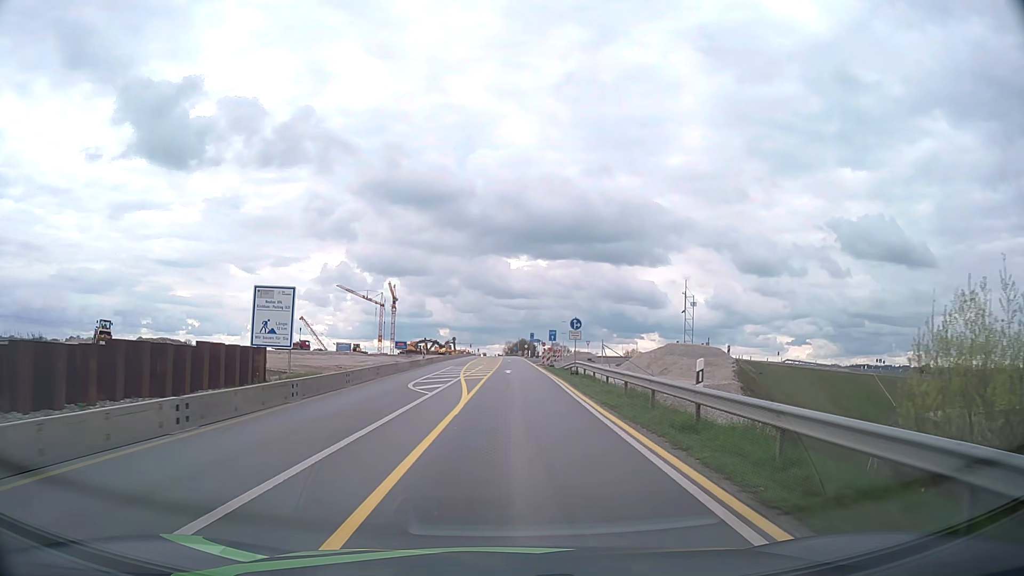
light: Day
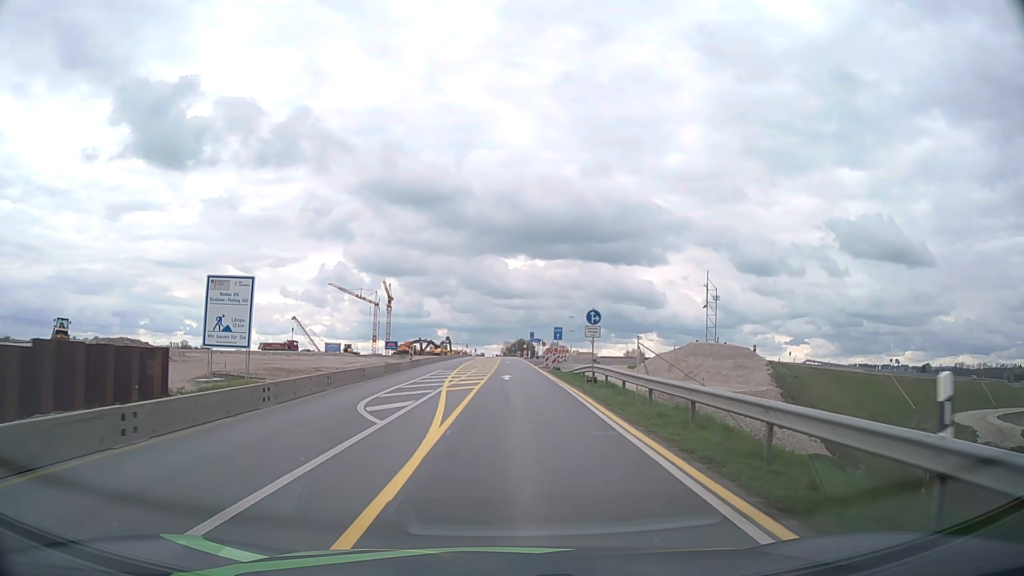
(0.0, +7.6) m; 0°
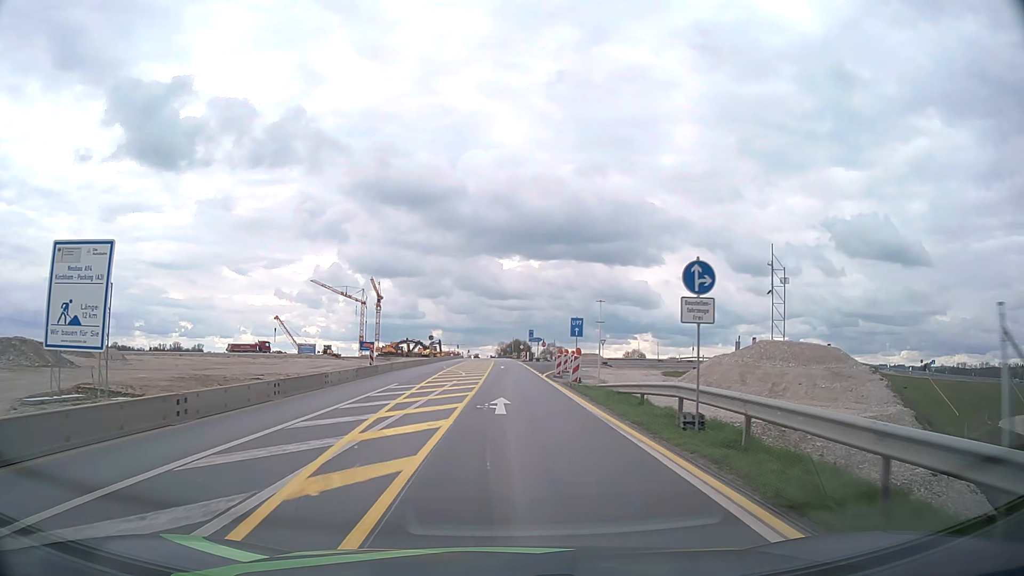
(+0.1, +15.2) m; 0°
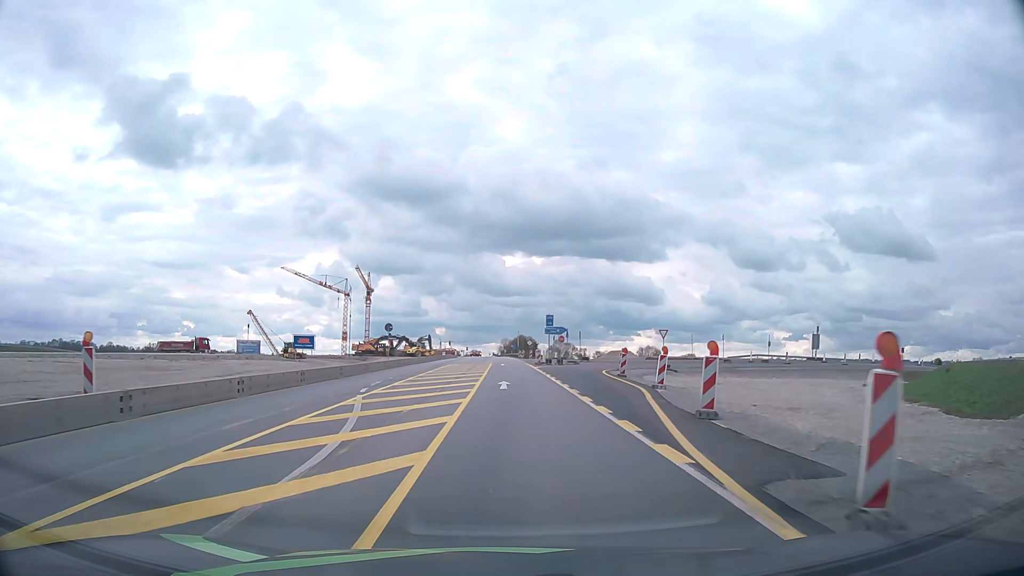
(-0.1, +30.3) m; 0°
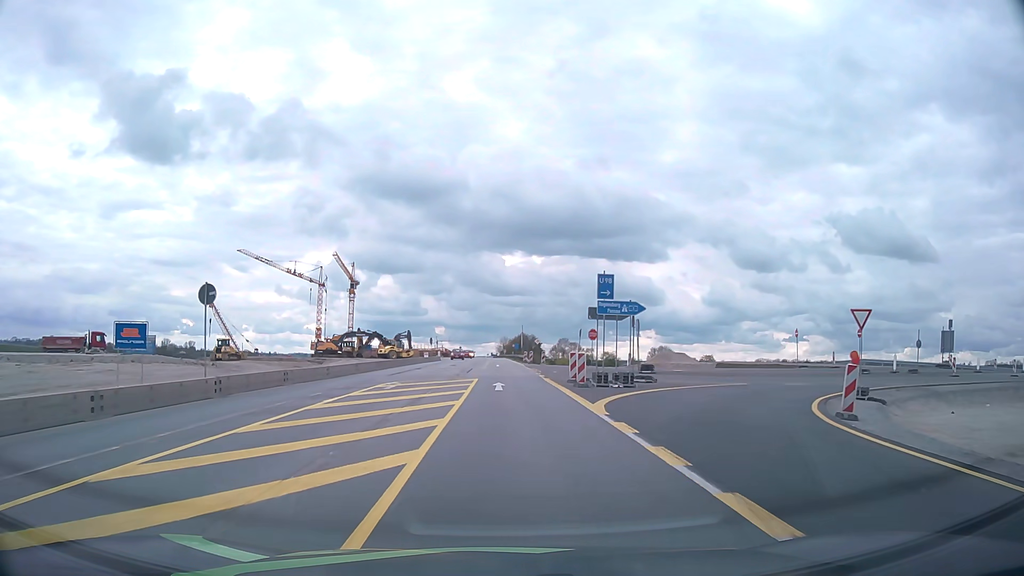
(-0.1, +30.3) m; 0°
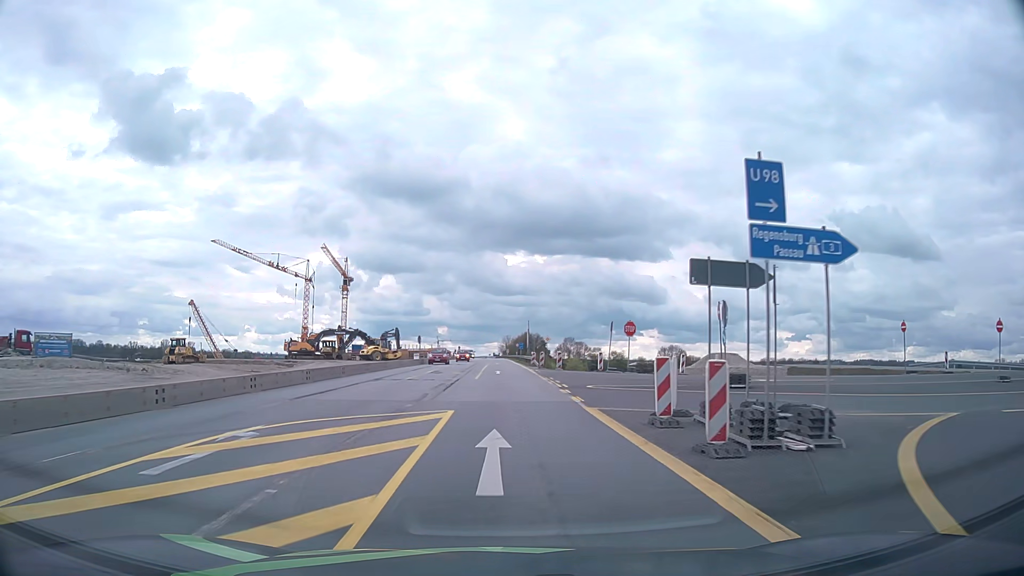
(0.0, +15.1) m; 0°
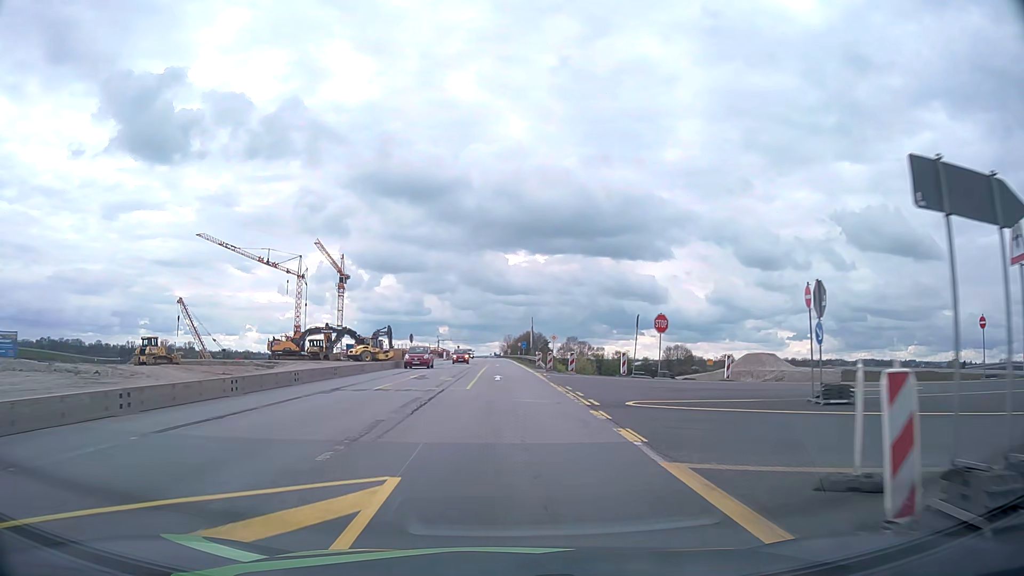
(0.0, +7.6) m; 0°
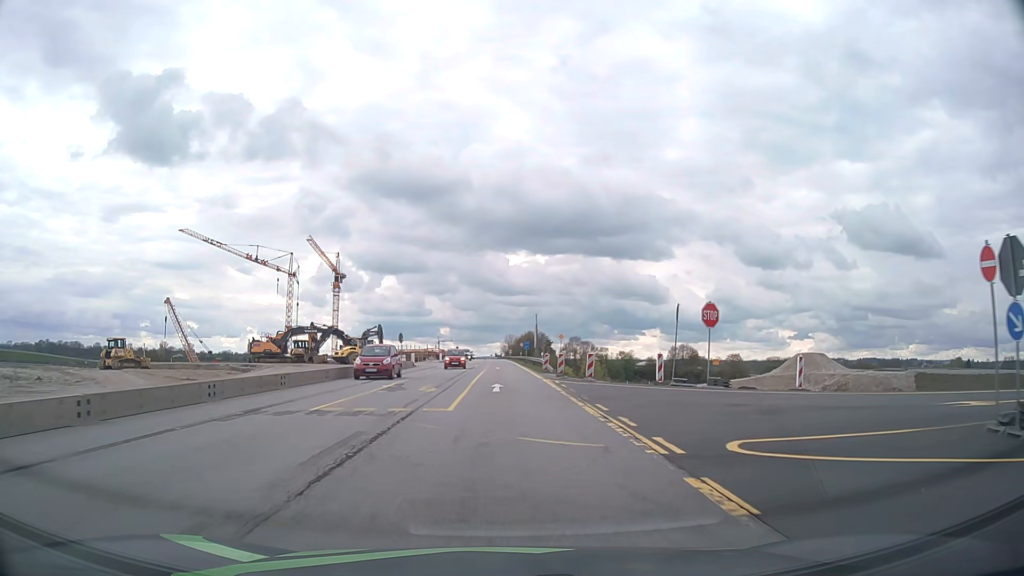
(0.0, +7.6) m; 0°
(0, +10) (0, +20) (0, +30) (0, +40) (0, +50) (0, +60) (-1, +70) (-1, +80) (-1, +90) (-1, +100) m
